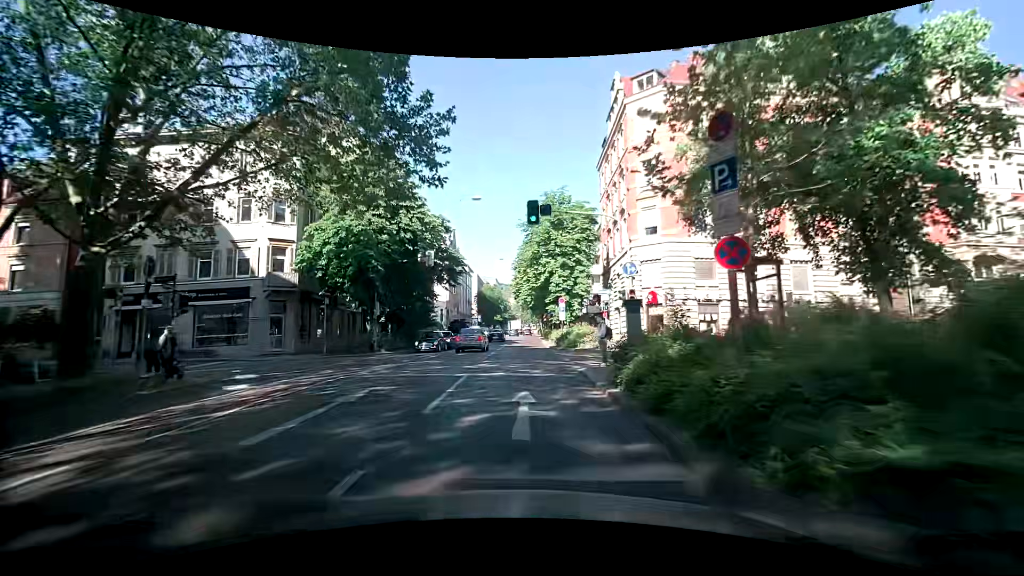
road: secondary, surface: asphalt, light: Day
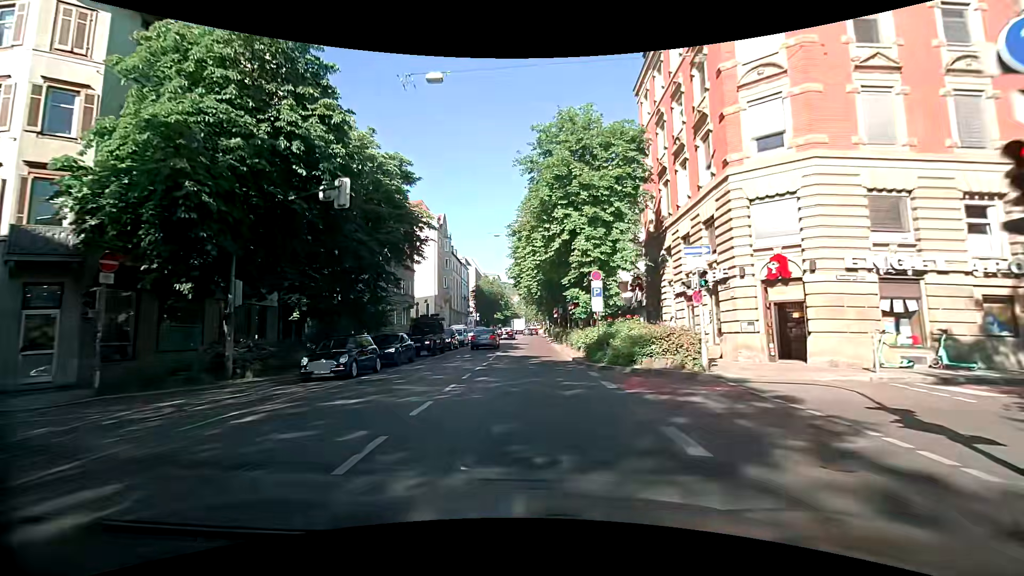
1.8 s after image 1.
(-0.1, +16.6) m; -1°
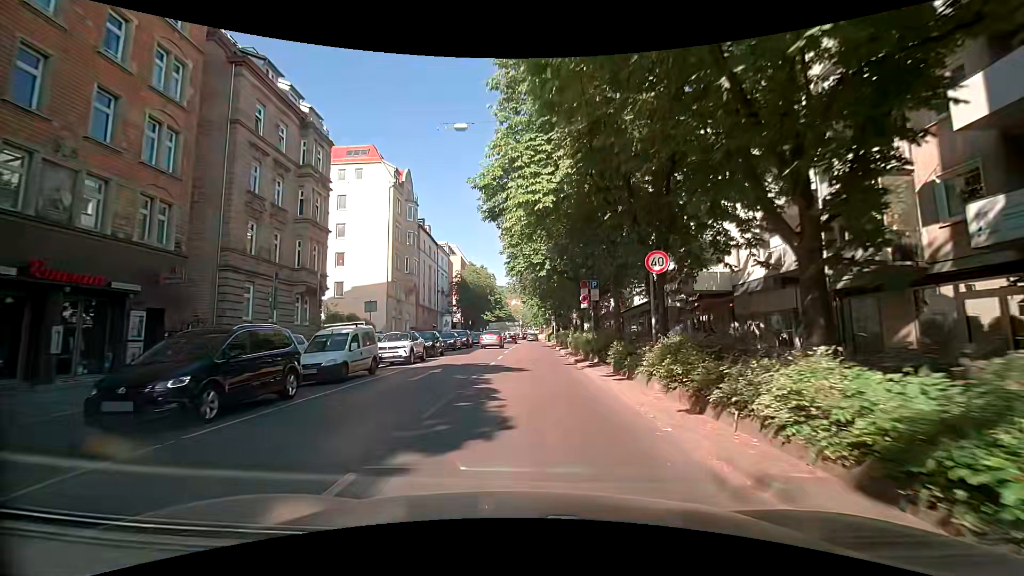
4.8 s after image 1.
(+0.1, +27.3) m; 0°
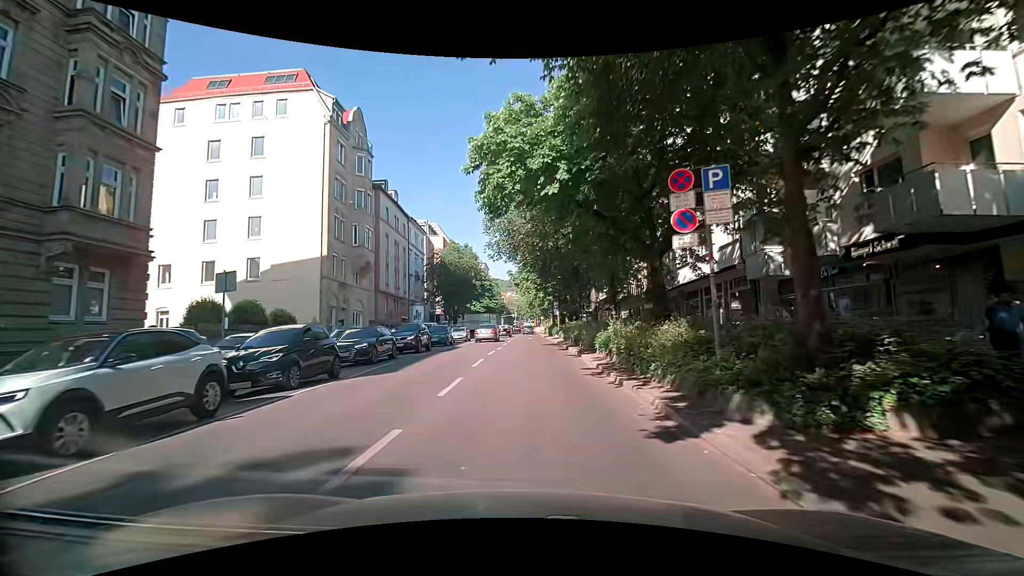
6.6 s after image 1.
(+0.2, +16.6) m; +1°
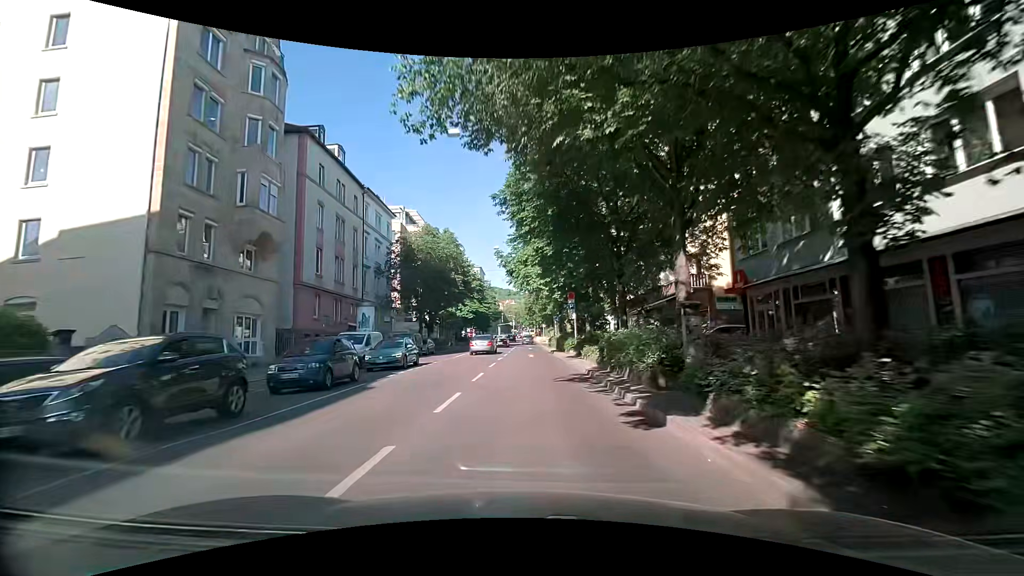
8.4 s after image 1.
(0.0, +18.1) m; 0°
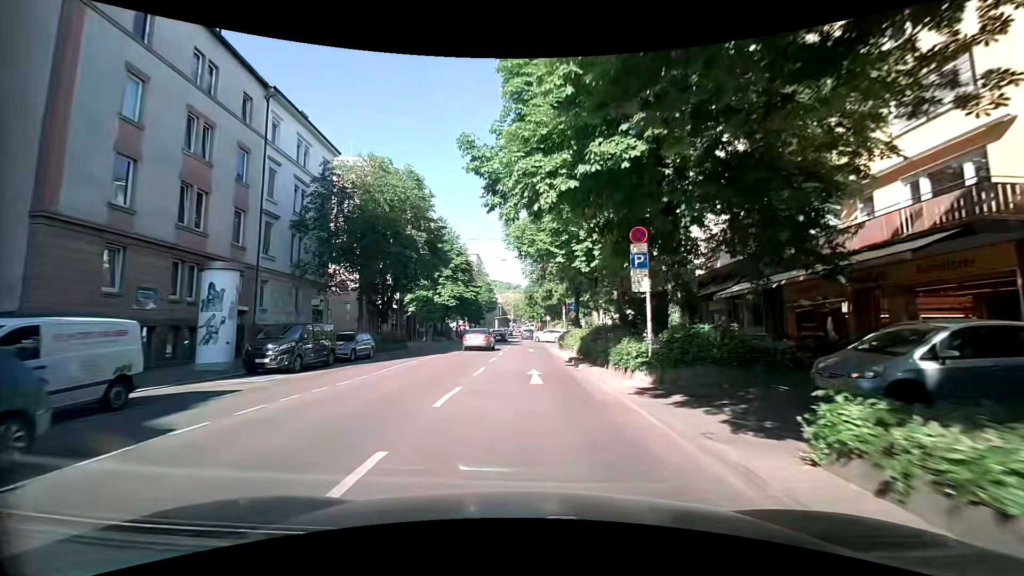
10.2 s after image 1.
(-0.2, +18.4) m; 0°
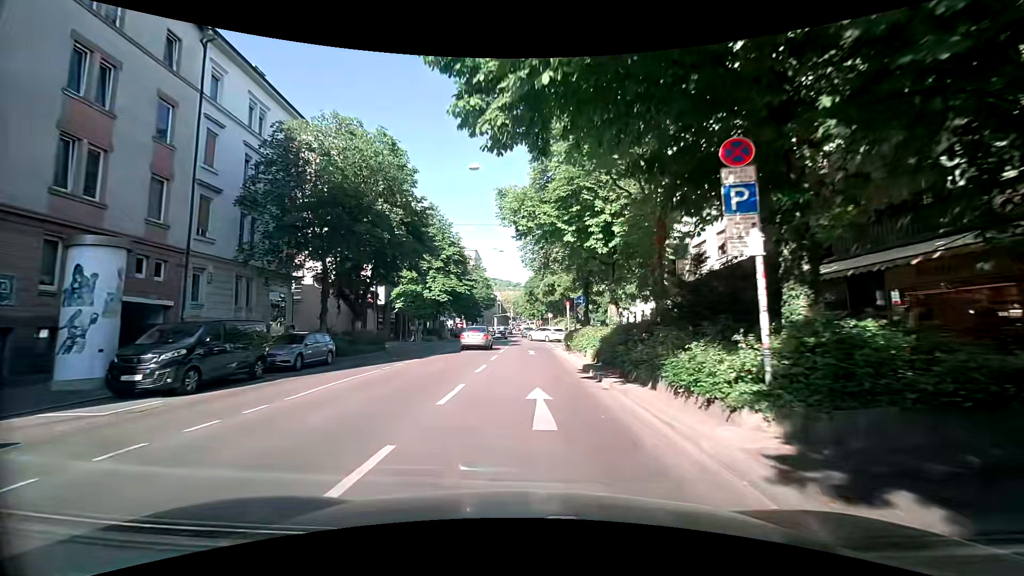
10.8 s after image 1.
(0.0, +5.9) m; -2°
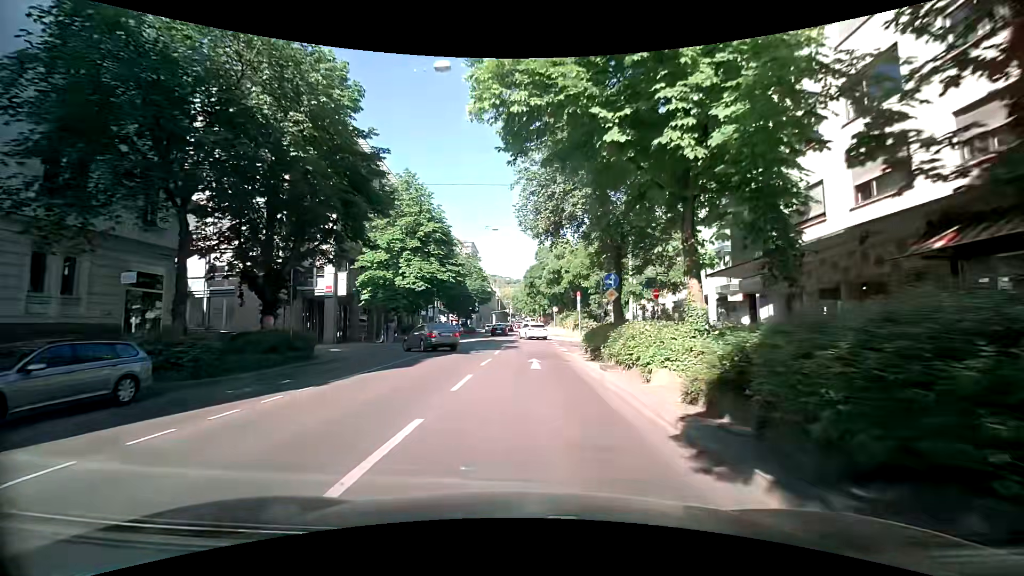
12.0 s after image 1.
(+0.2, +11.0) m; +1°
(0, +10) (0, +20) (+1, +30) (+1, +40) (+1, +50) (+1, +60) (+1, +70) (+1, +80) (+1, +90) (+1, +100) m
